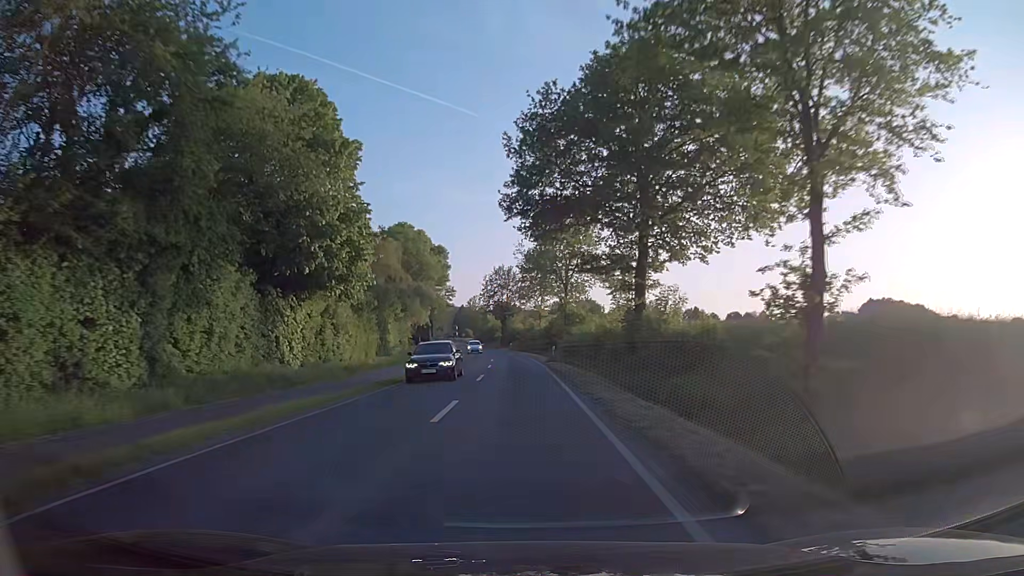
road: secondary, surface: asphalt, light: Day
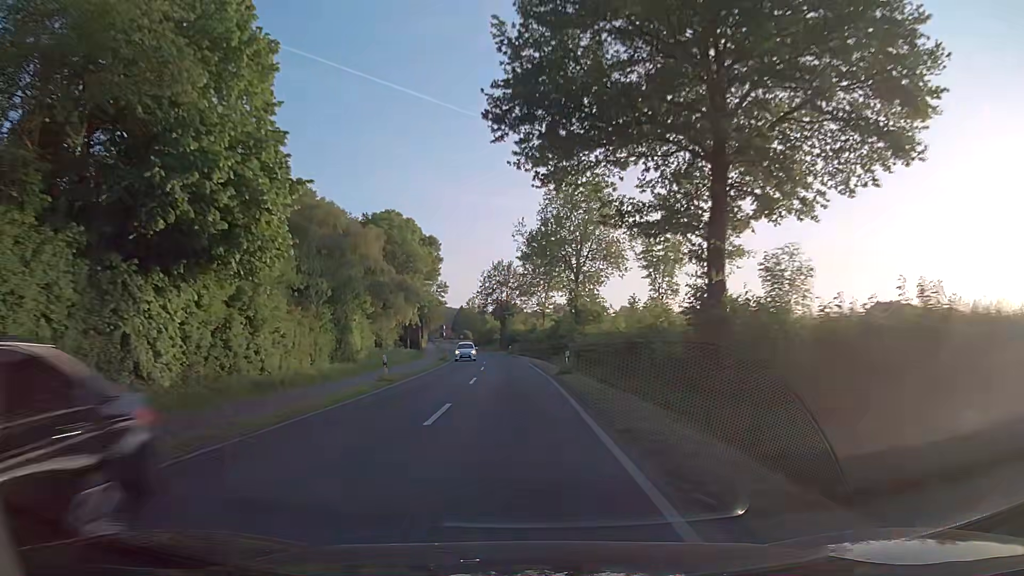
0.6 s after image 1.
(0.0, +12.1) m; 0°
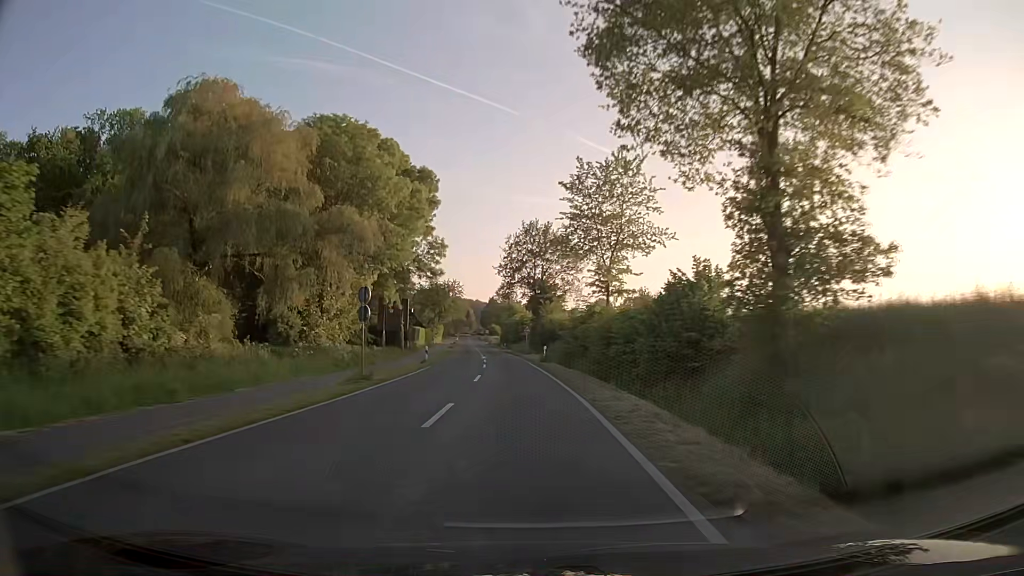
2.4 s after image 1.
(-1.1, +37.1) m; -3°
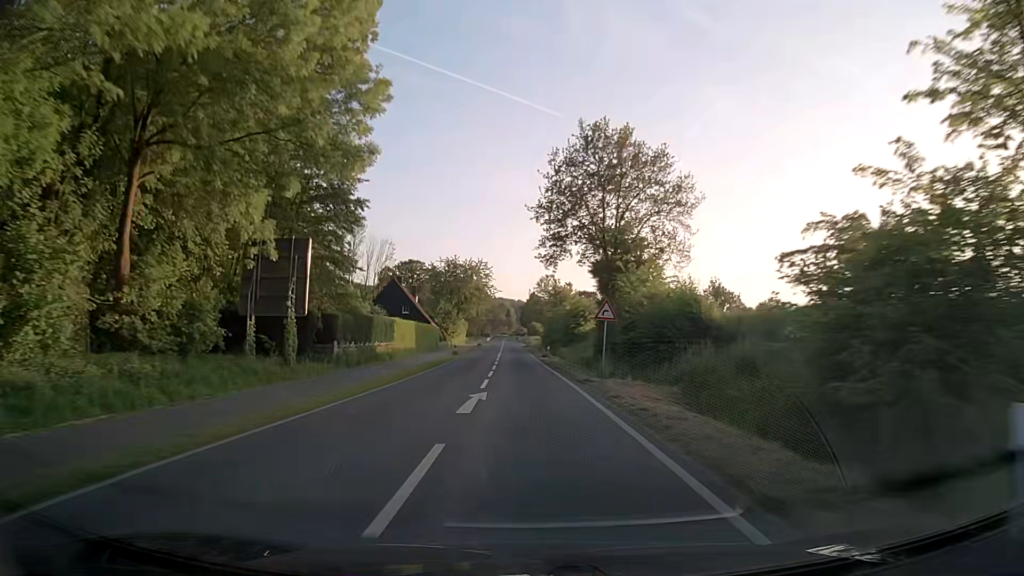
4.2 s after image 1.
(-1.3, +38.2) m; -4°
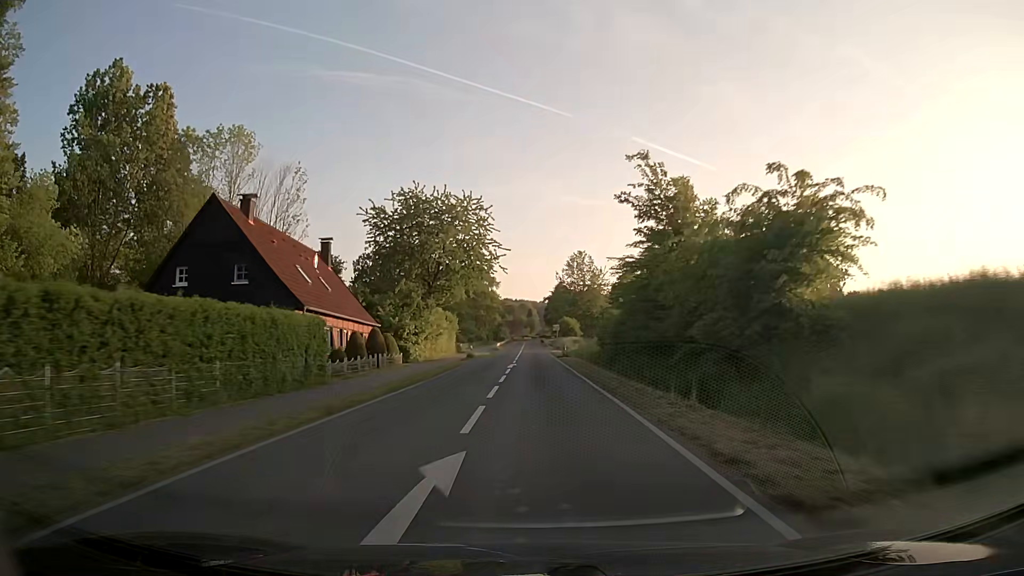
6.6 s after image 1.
(-1.0, +51.3) m; -2°
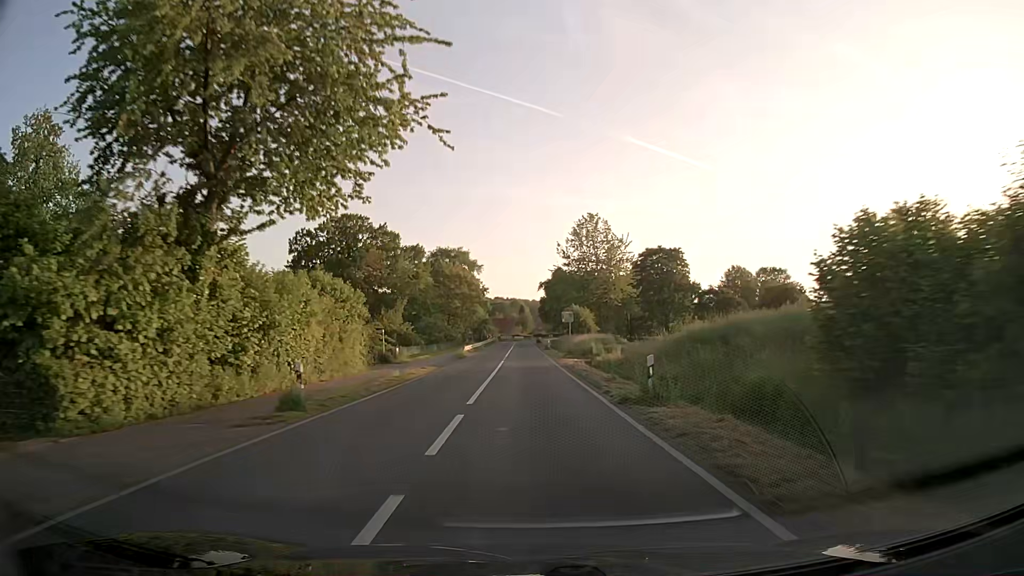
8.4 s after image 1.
(+0.2, +37.9) m; +1°
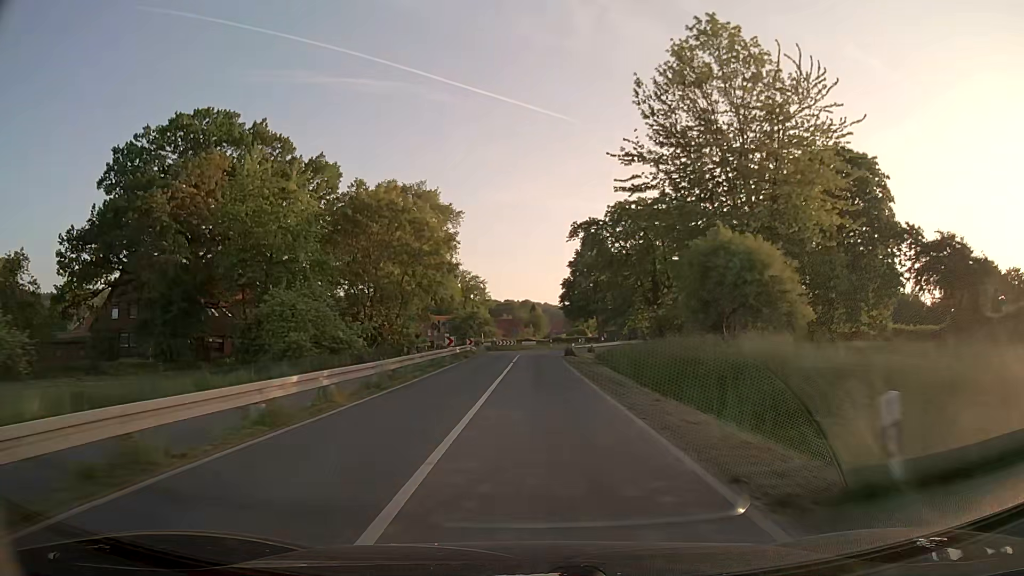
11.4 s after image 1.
(-0.6, +58.9) m; -1°
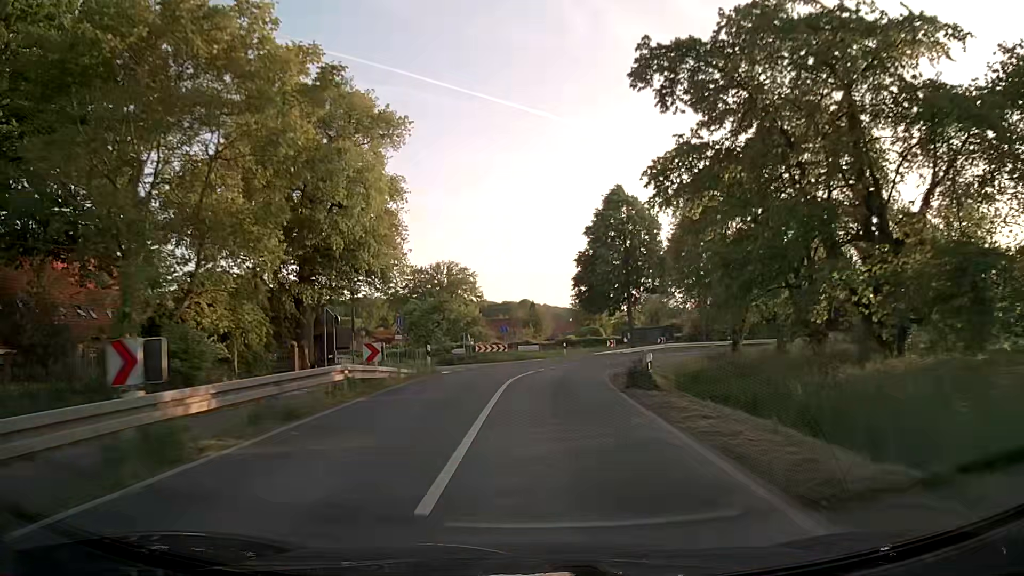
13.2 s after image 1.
(0.0, +31.7) m; 0°
(0, +10) (+1, +20) (+2, +30) (+5, +40) (+9, +49) (+14, +57) (+21, +64) (+29, +70) (+38, +75) (+47, +79) m
